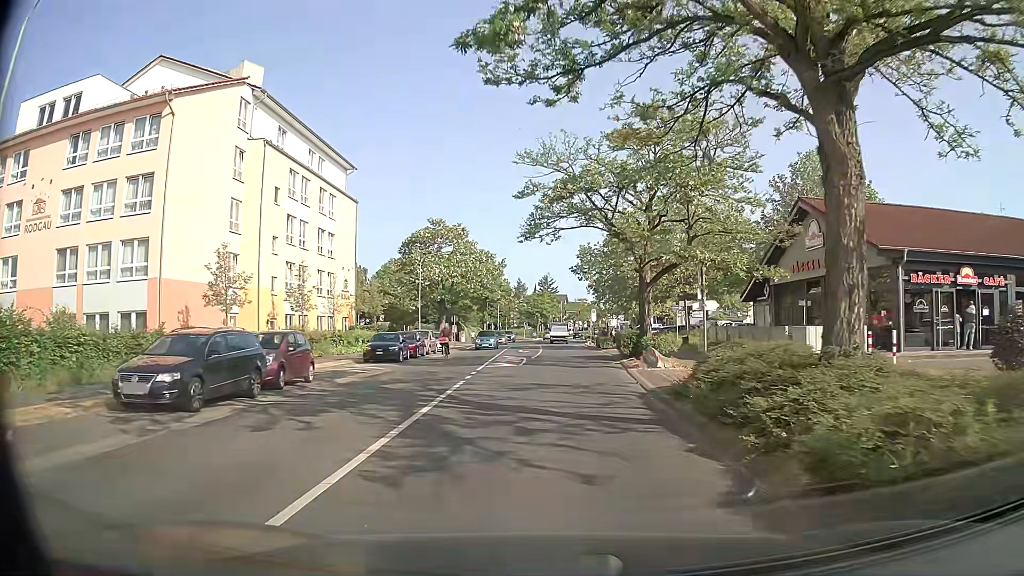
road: tertiary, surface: asphalt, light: Day
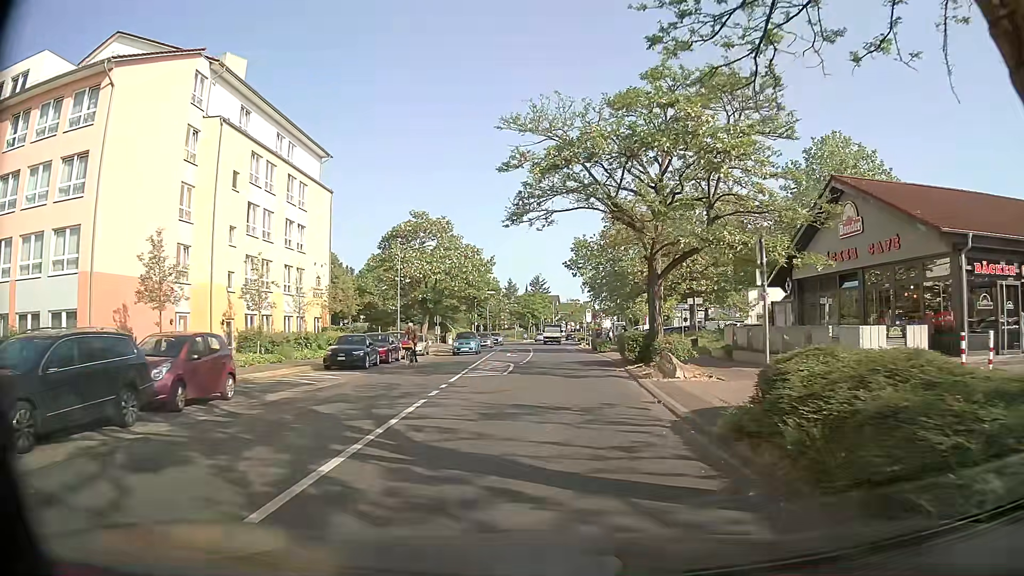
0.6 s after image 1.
(+0.1, +4.7) m; +1°
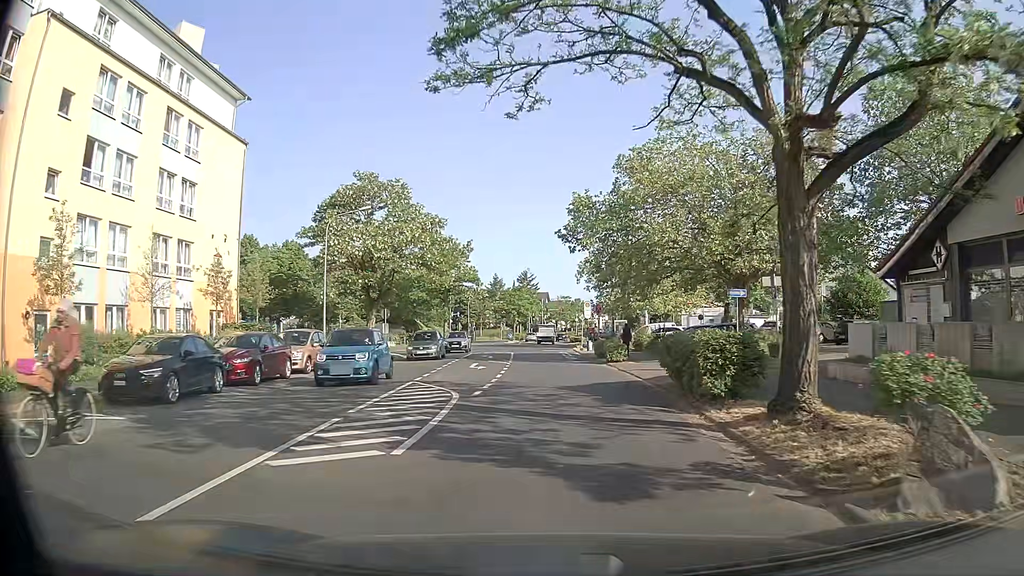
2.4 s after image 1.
(+0.1, +14.3) m; +1°
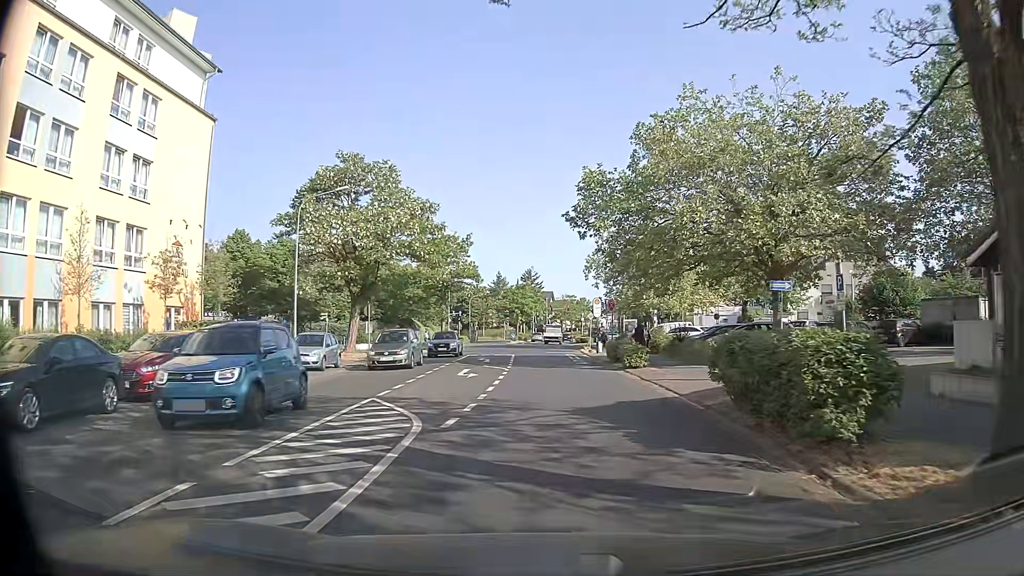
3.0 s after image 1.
(0.0, +4.8) m; 0°
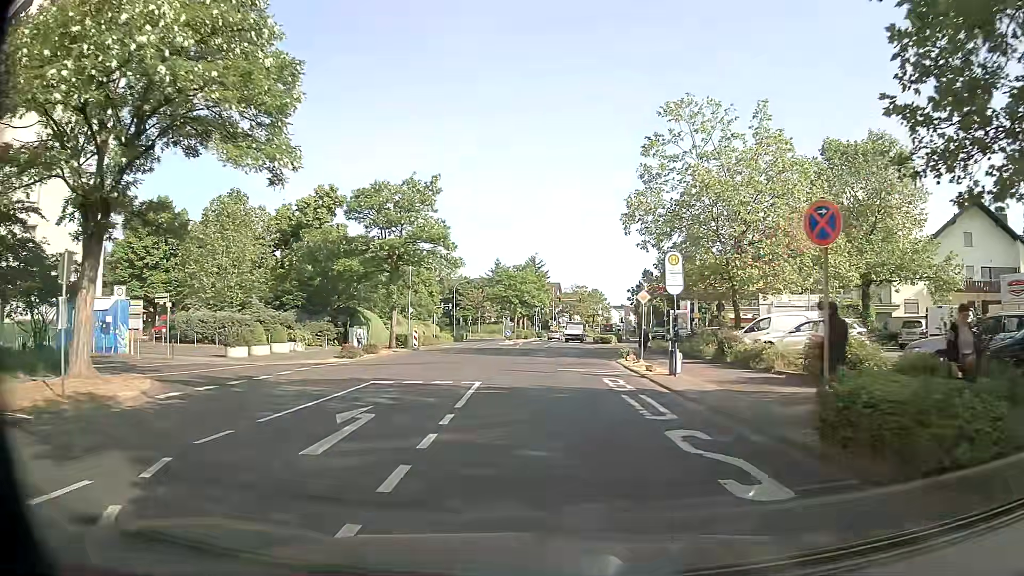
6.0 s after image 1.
(-0.2, +24.6) m; -1°
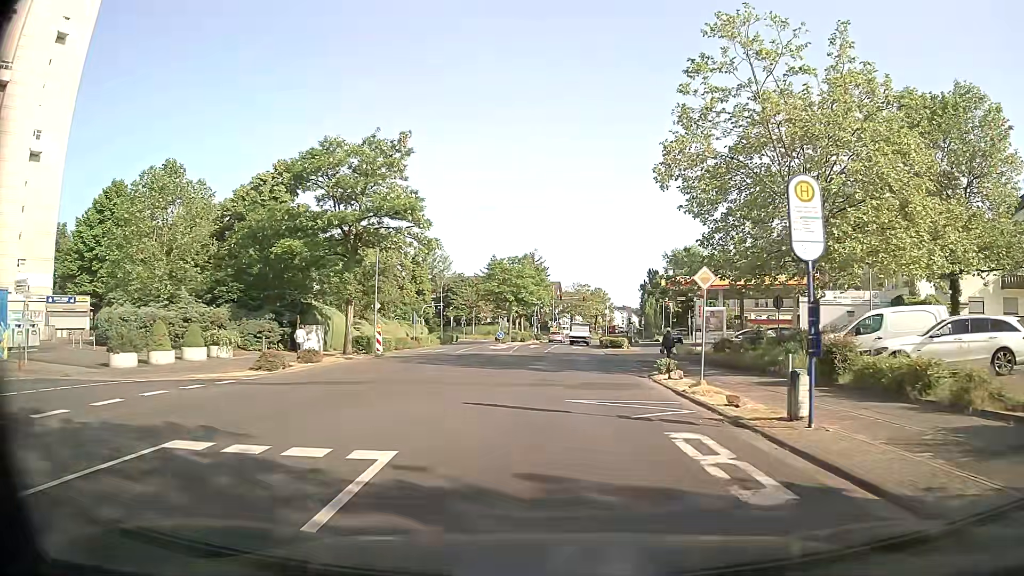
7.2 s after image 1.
(0.0, +10.1) m; 0°
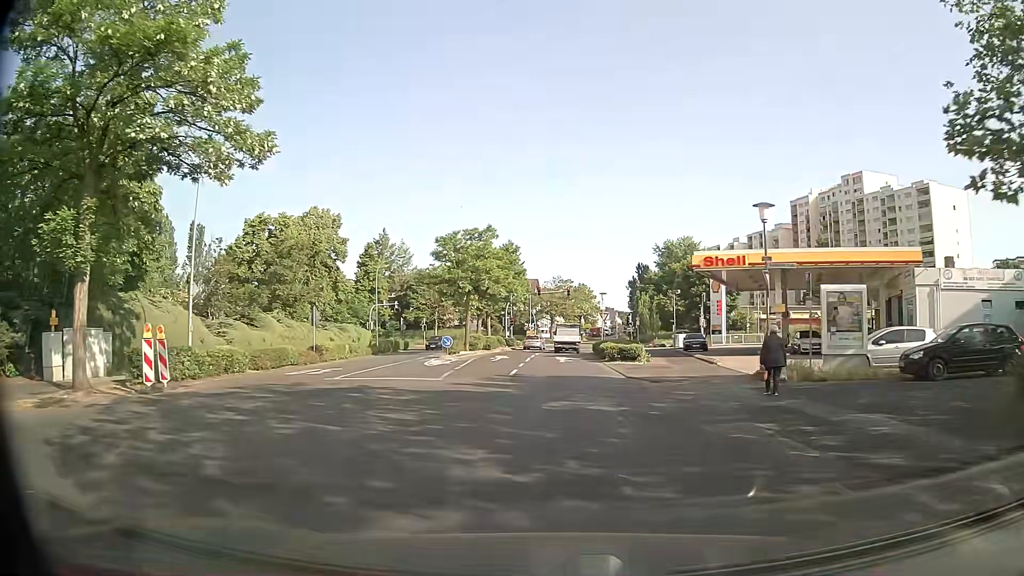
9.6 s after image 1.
(+0.5, +20.1) m; +3°
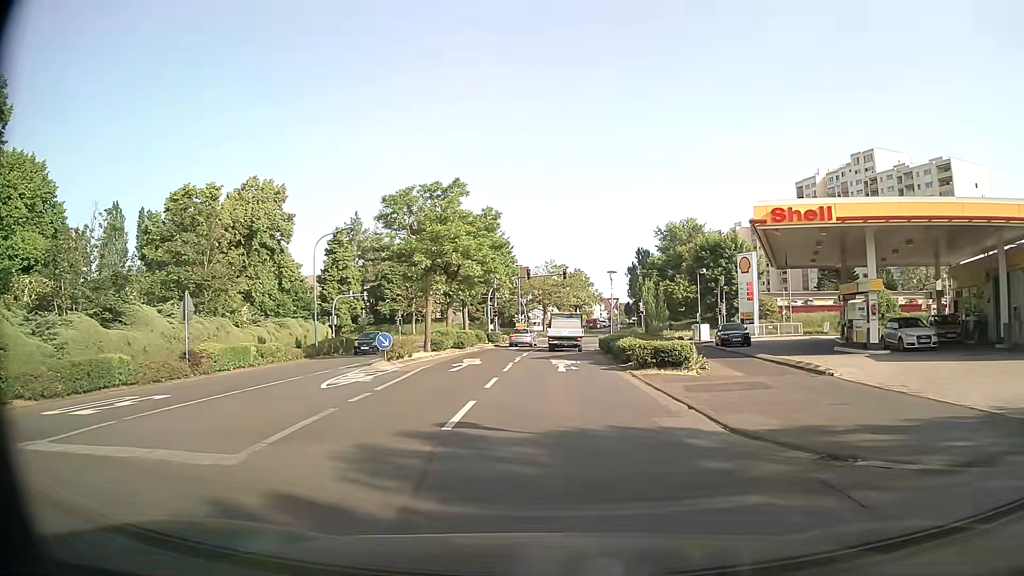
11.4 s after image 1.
(0.0, +13.0) m; +1°
(0, +10) (0, +20) (0, +30) (0, +40) (+1, +50) (+4, +59) (+11, +66) (+21, +68) (+30, +67) (+40, +64) m
